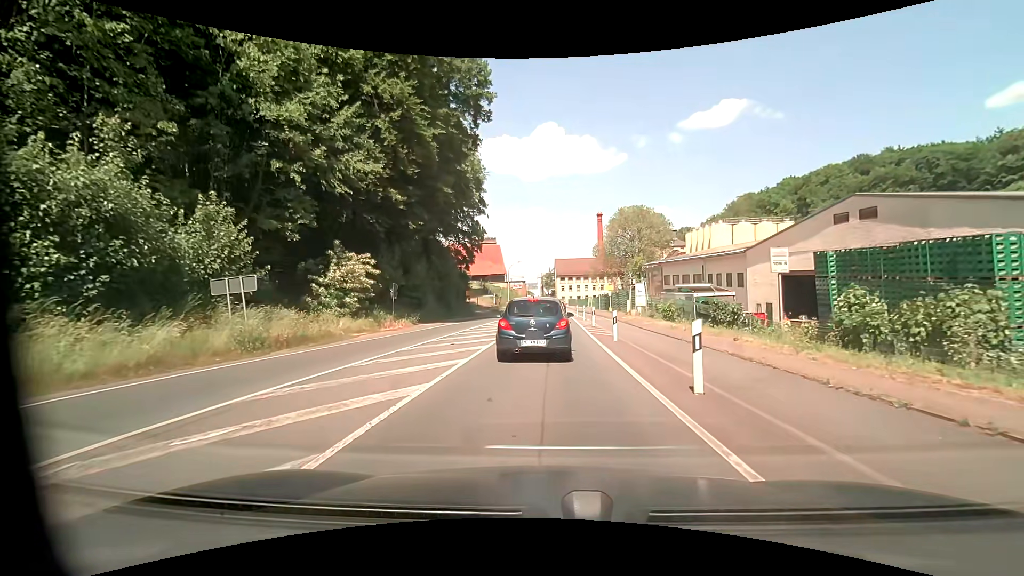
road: primary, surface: asphalt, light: Day
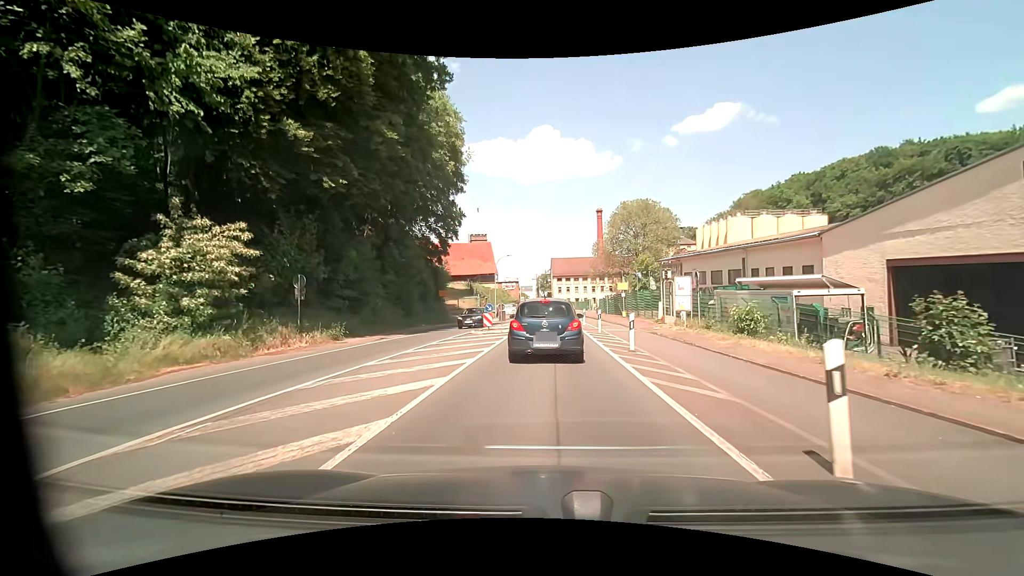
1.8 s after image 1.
(+0.1, +13.2) m; +1°
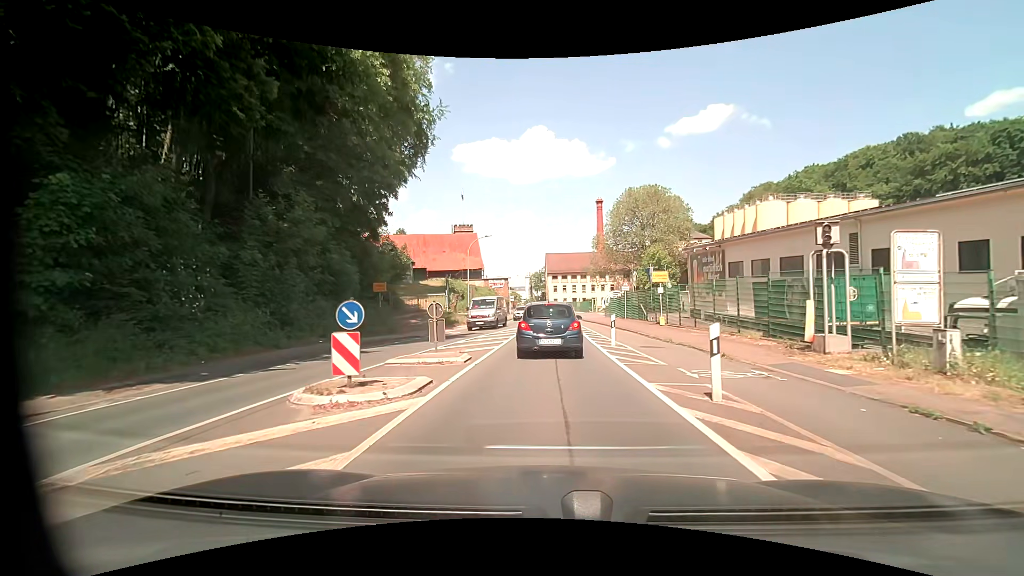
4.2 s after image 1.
(+0.1, +17.0) m; +1°
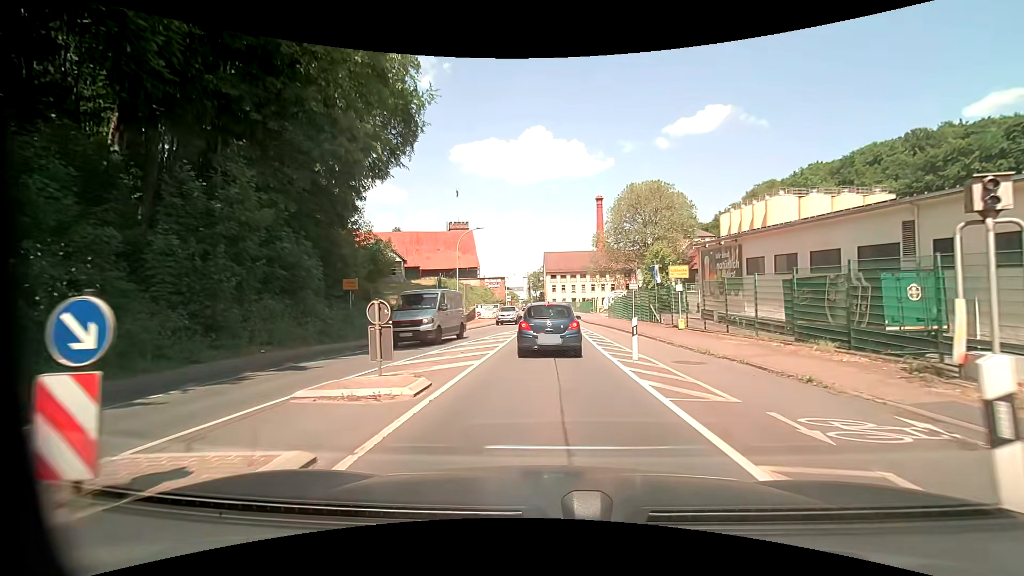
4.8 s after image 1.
(0.0, +4.5) m; +1°
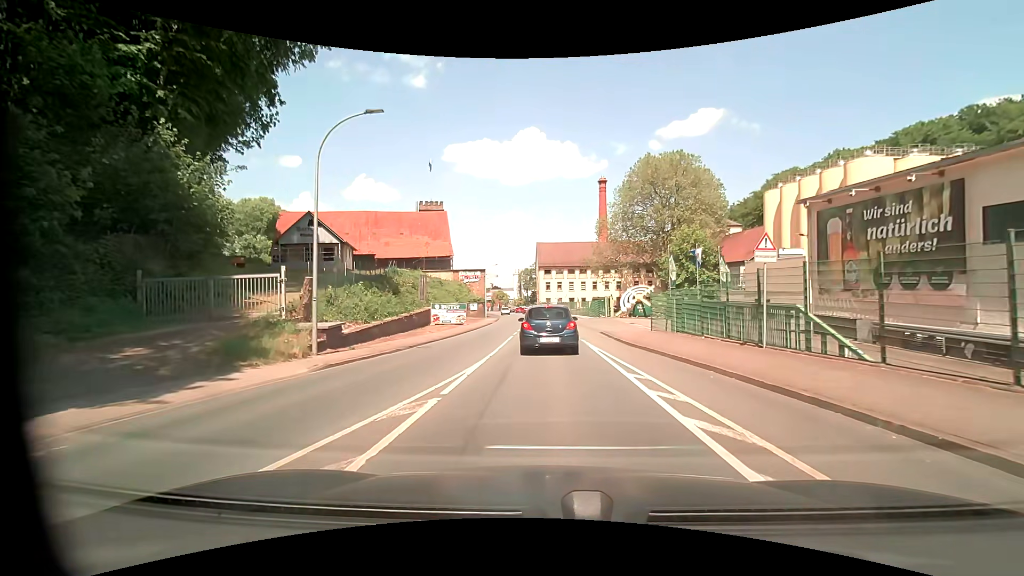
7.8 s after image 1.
(-0.1, +22.8) m; 0°
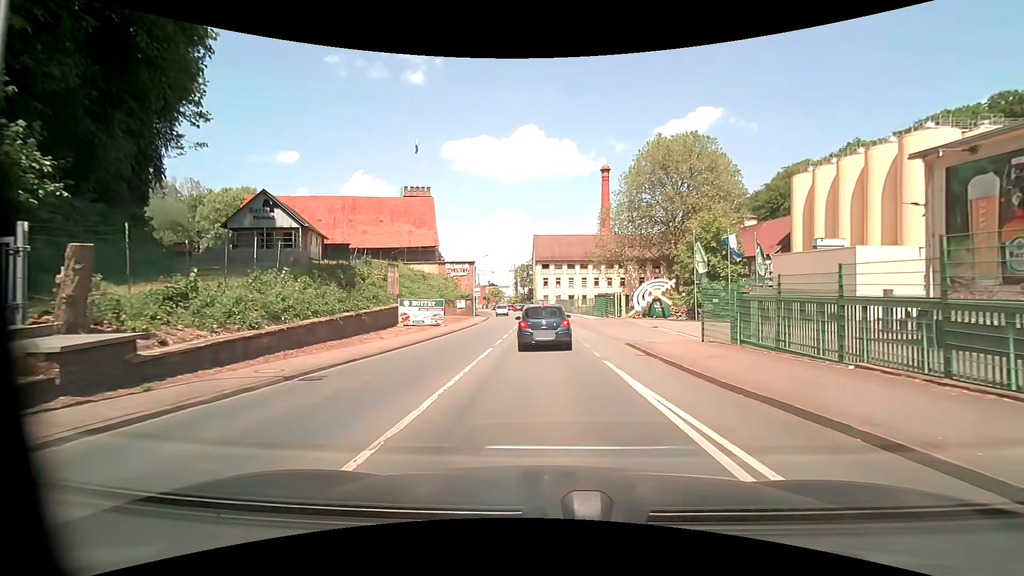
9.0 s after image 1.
(0.0, +9.2) m; 0°
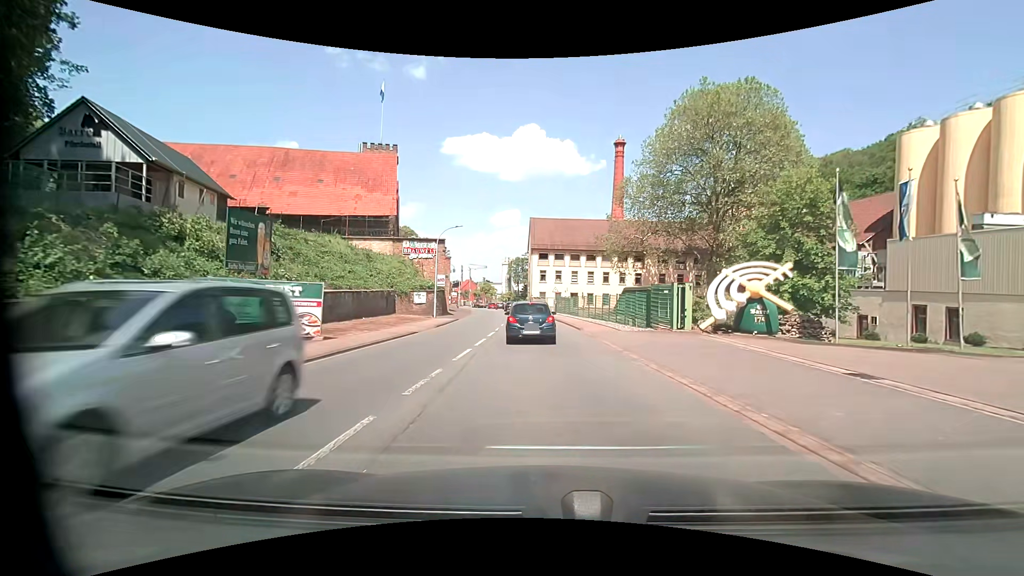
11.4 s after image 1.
(+0.1, +20.1) m; +1°
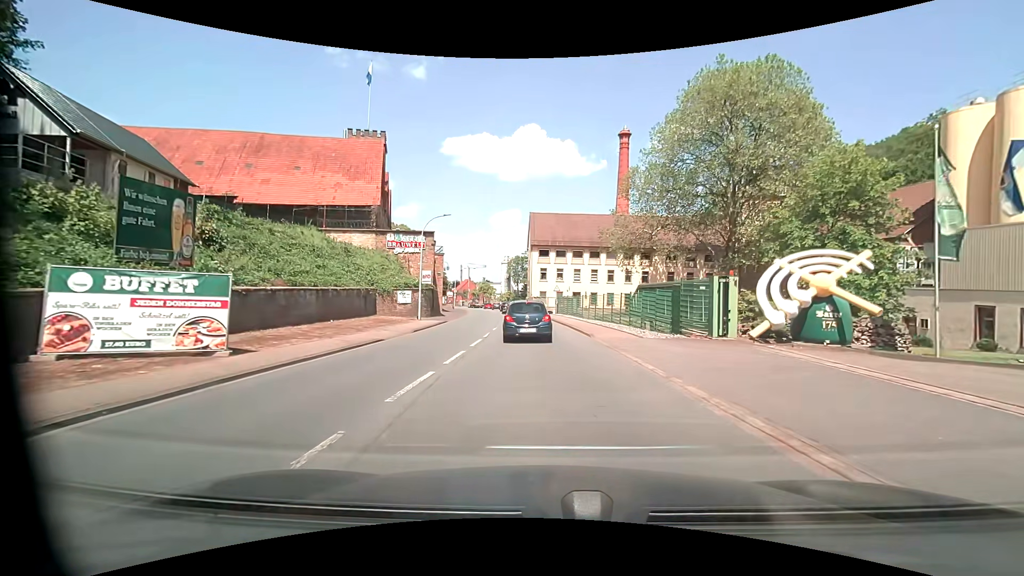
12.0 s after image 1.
(0.0, +5.2) m; 0°
(0, +10) (0, +20) (0, +30) (-1, +40) (-2, +50) (-3, +60) (-4, +70) (-5, +80) (-7, +90) (-9, +99) m
